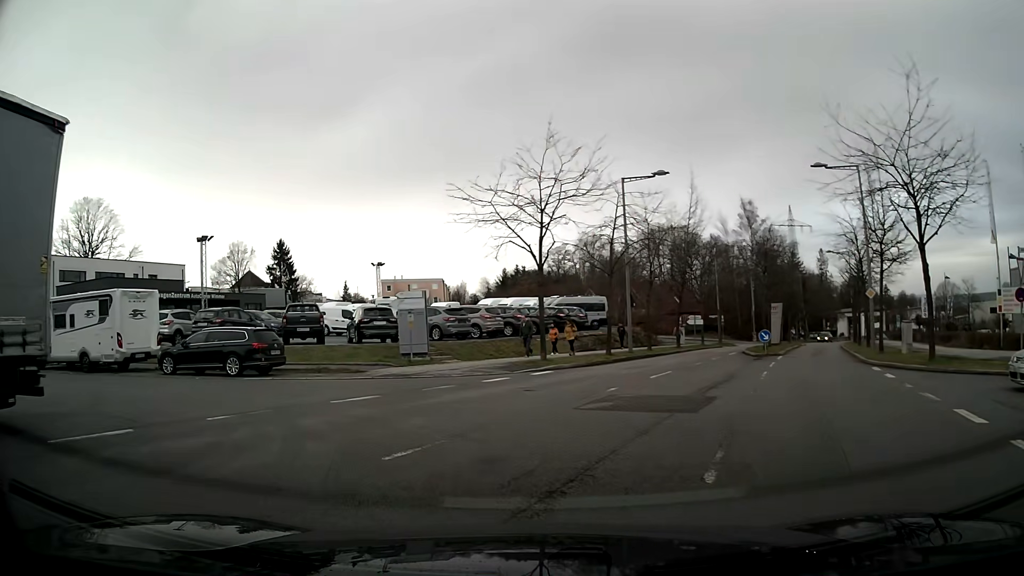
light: Day
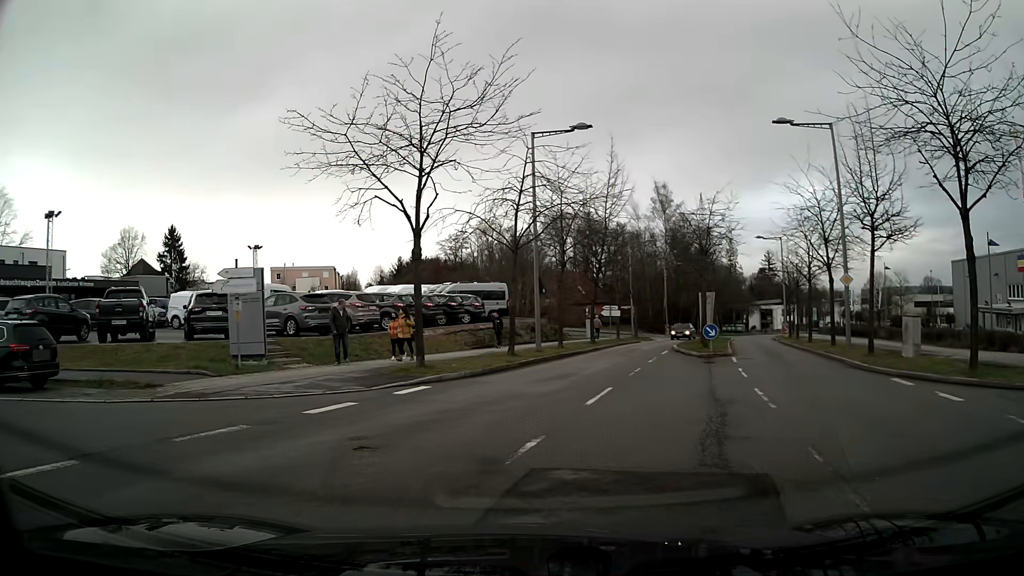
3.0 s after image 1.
(+0.4, +6.9) m; +8°
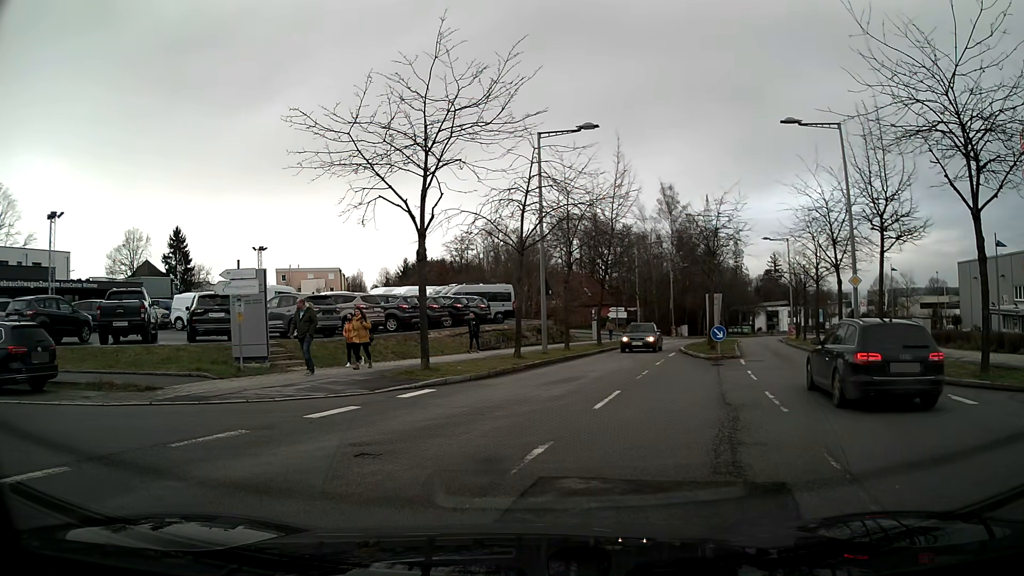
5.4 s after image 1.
(0.0, +0.3) m; 0°
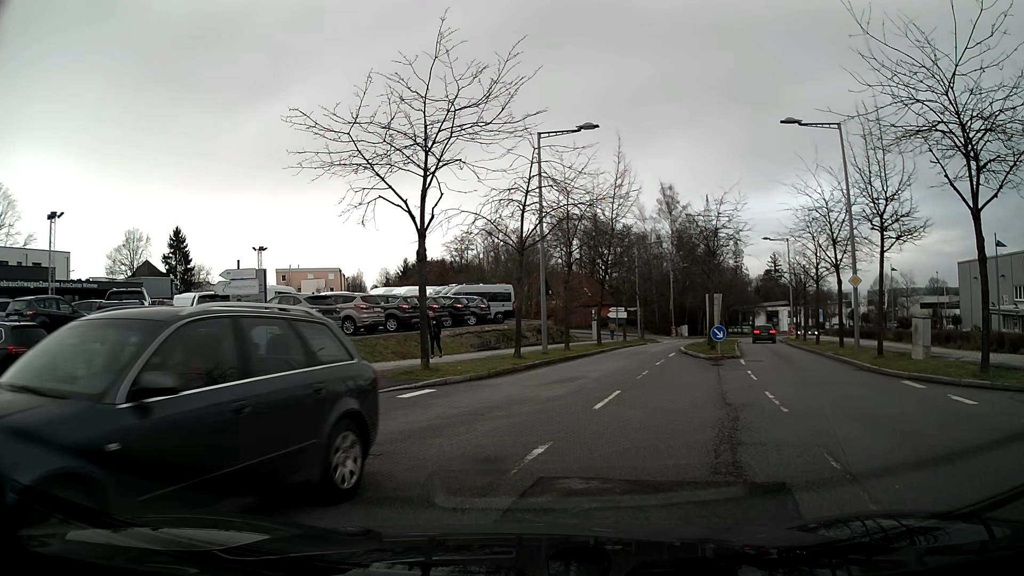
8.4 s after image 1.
(0.0, 0.0) m; 0°
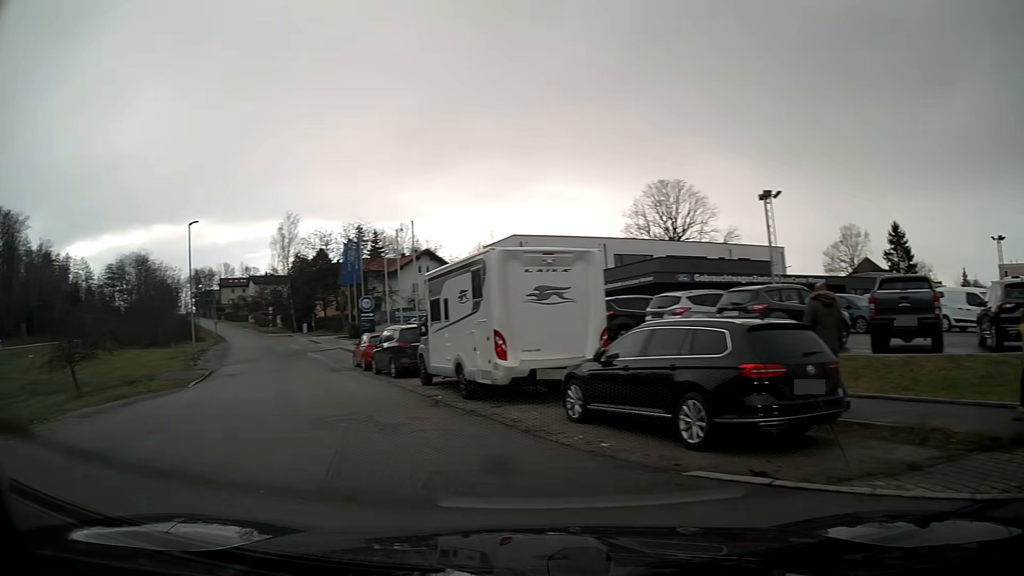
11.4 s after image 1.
(-4.3, +5.5) m; -64°
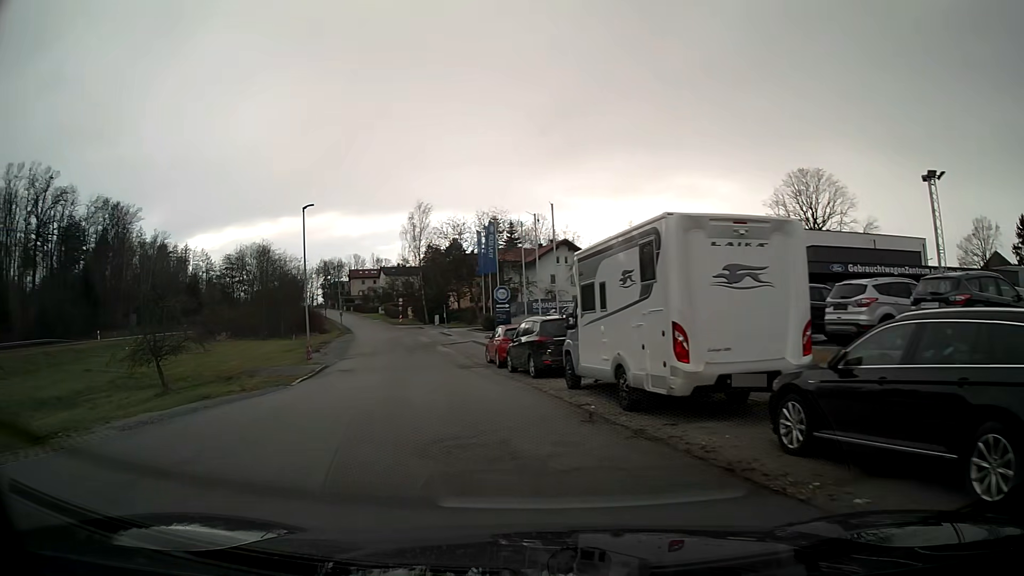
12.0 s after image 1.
(-0.3, +3.1) m; -11°
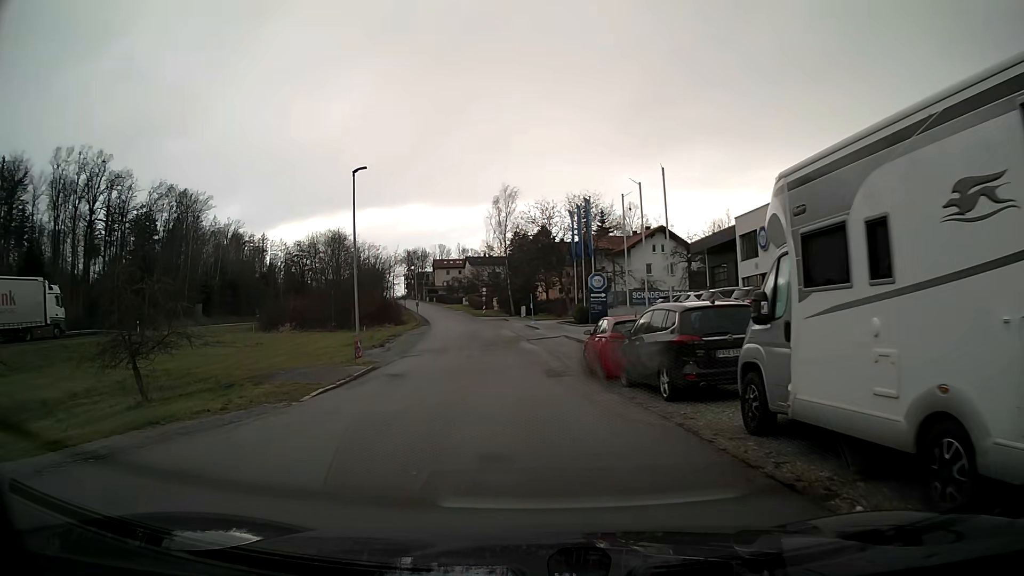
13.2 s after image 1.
(-0.4, +6.9) m; -6°
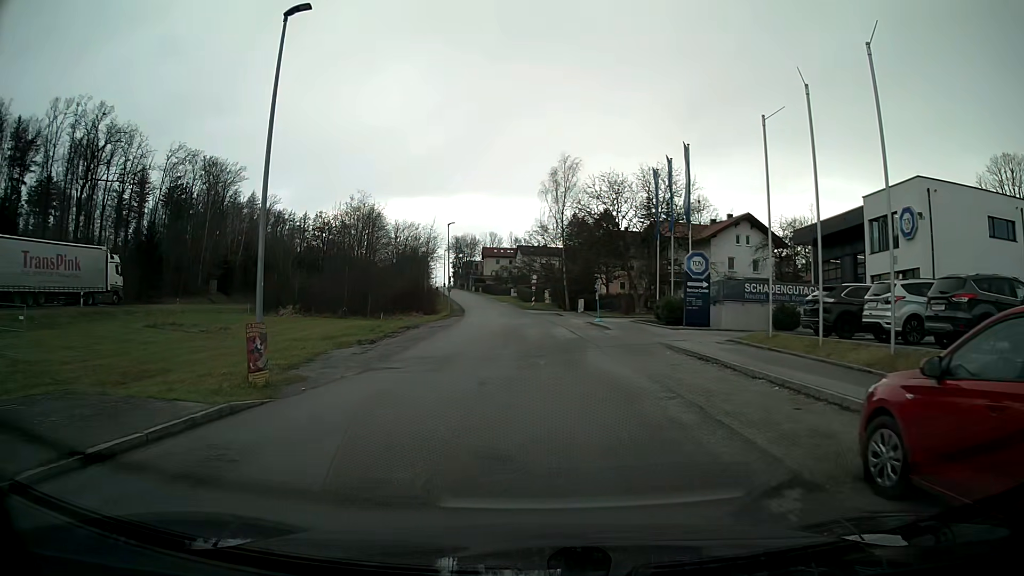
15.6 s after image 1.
(-0.6, +14.4) m; -4°
(0, +10) (0, +20) (+7, +26) (+17, +27) (+27, +28) (+37, +29) (+47, +29) (+57, +29) (+67, +29) (+76, +33) m
